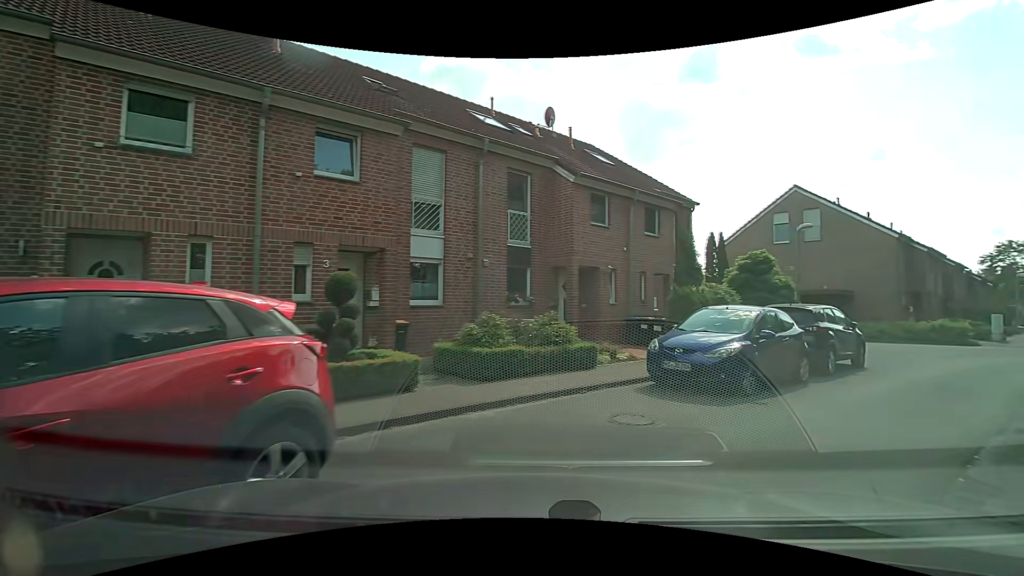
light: Day
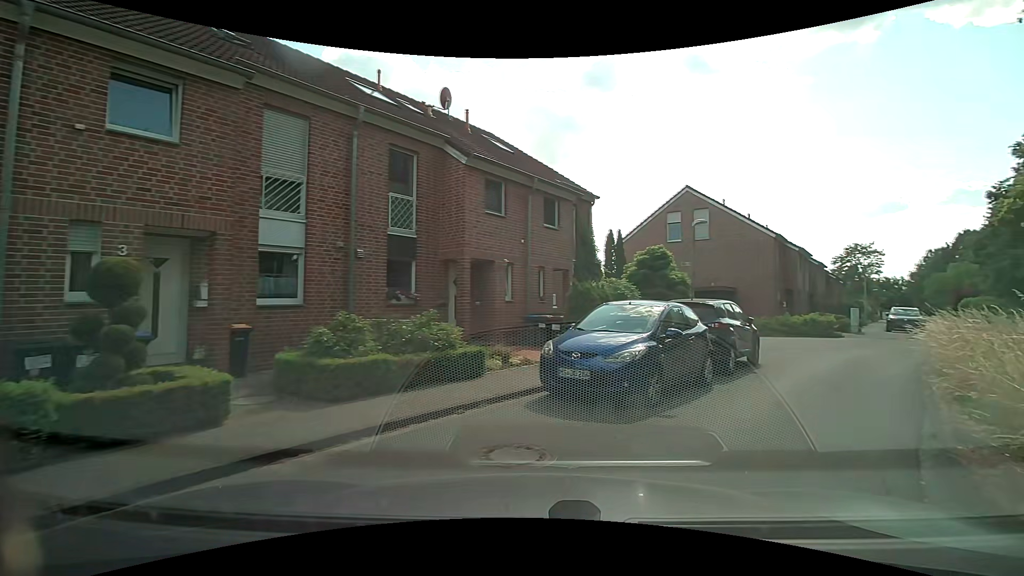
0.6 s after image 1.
(+0.1, +1.8) m; +10°
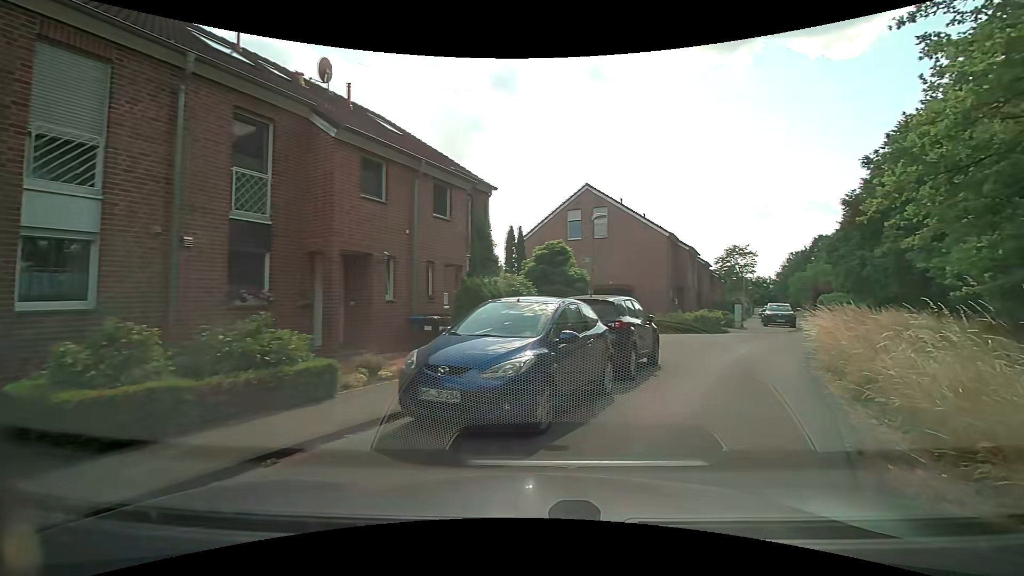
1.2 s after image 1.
(+0.1, +1.8) m; +10°
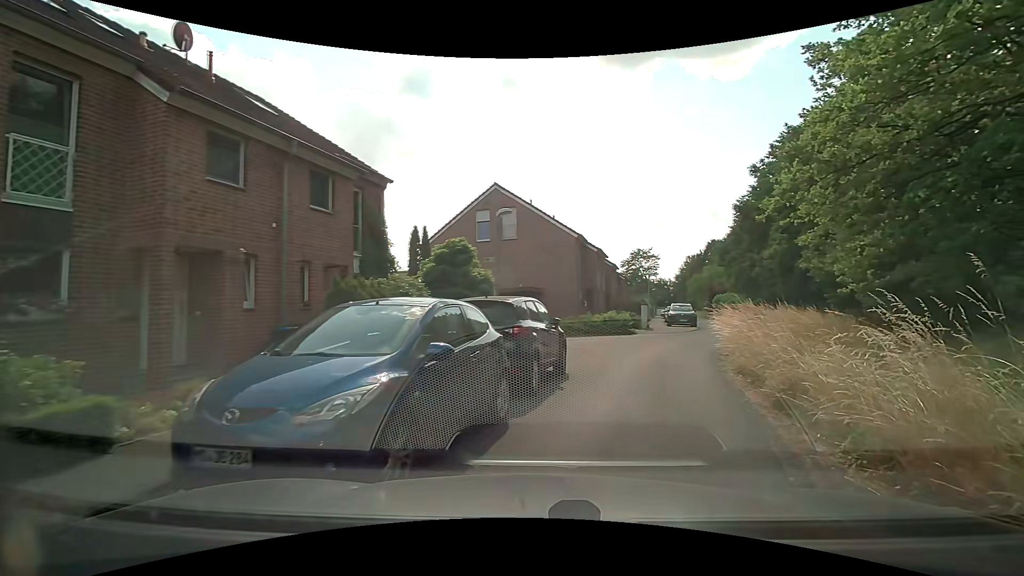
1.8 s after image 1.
(+0.2, +1.7) m; +9°
